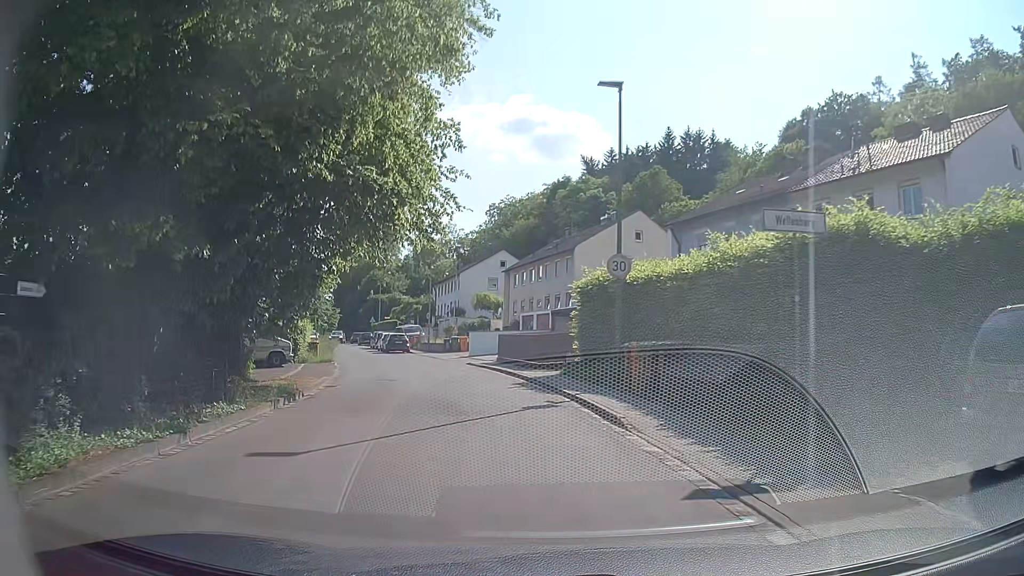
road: tertiary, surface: asphalt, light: Day
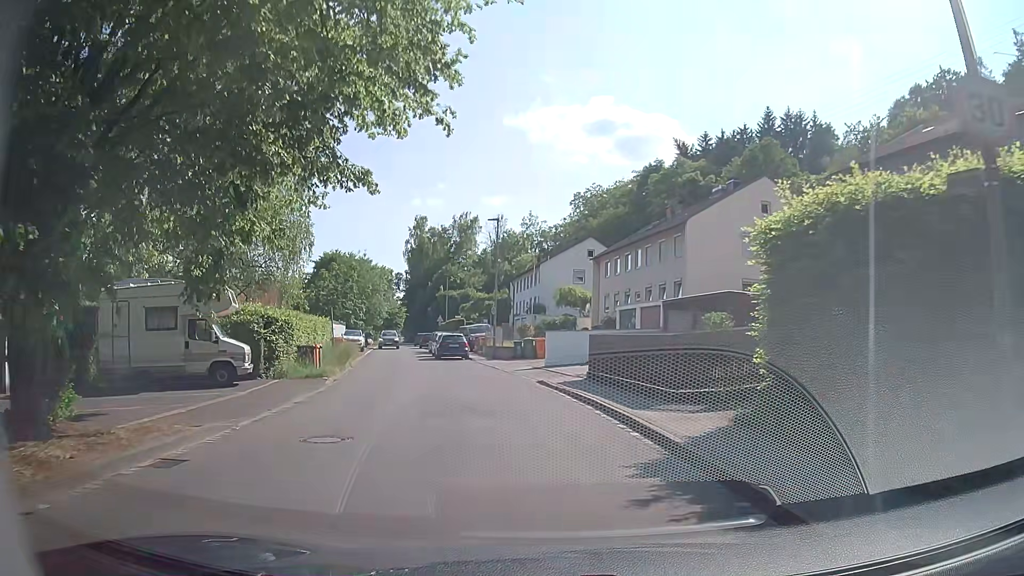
(-0.9, +11.9) m; -8°
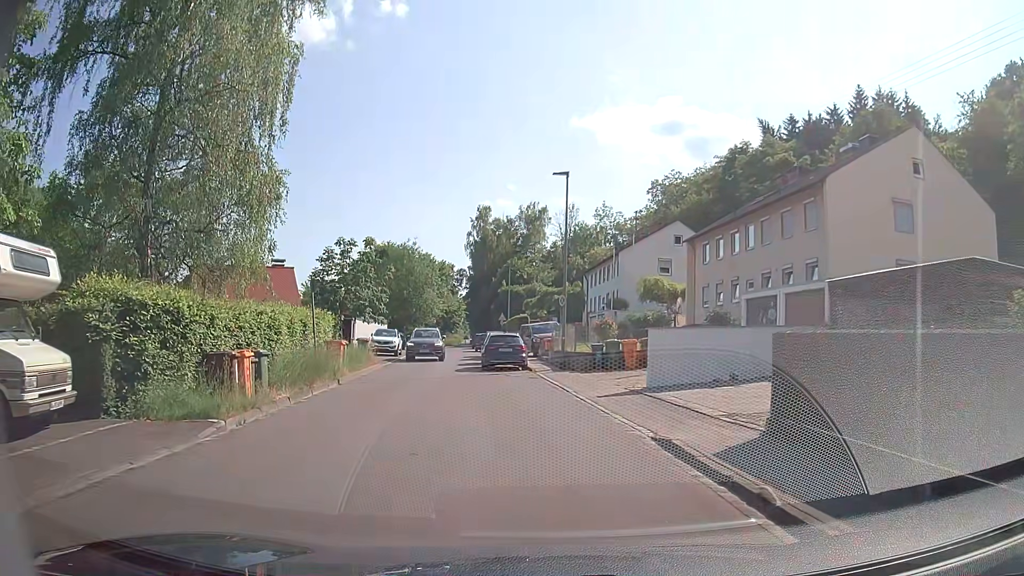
(-0.5, +10.9) m; -7°
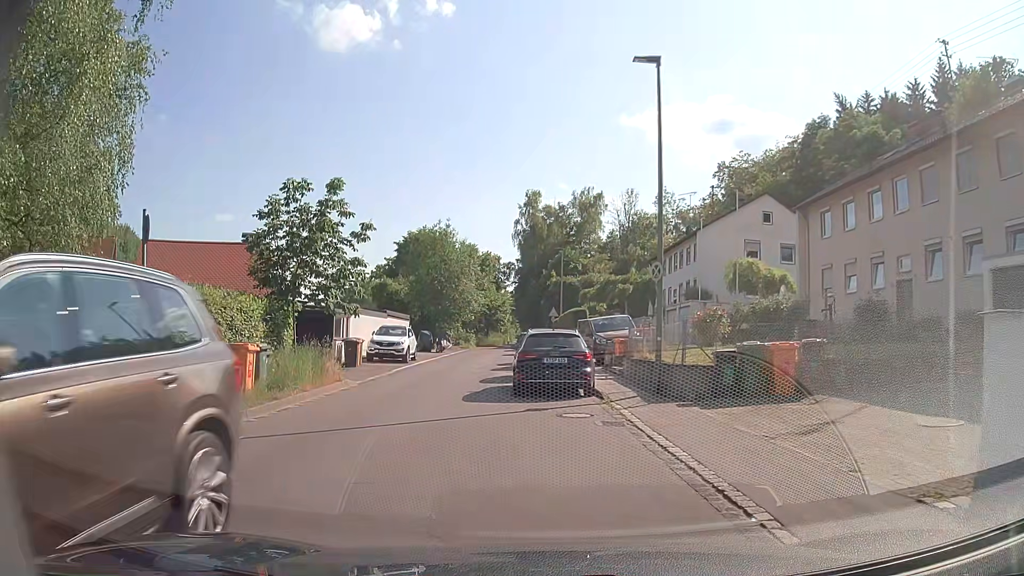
(-0.2, +11.3) m; -2°
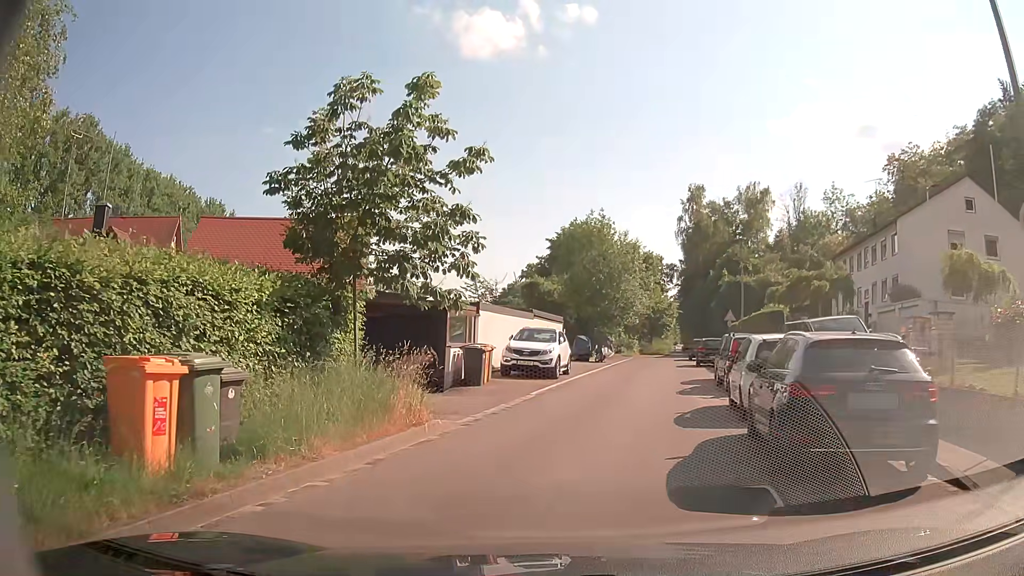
(-1.1, +8.1) m; -15°
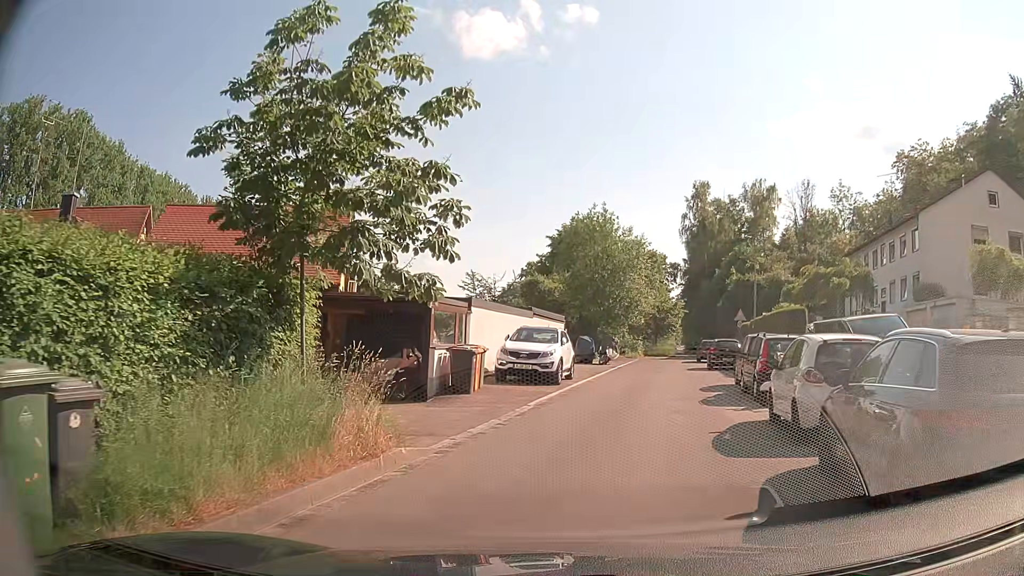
(0.0, +2.7) m; +2°
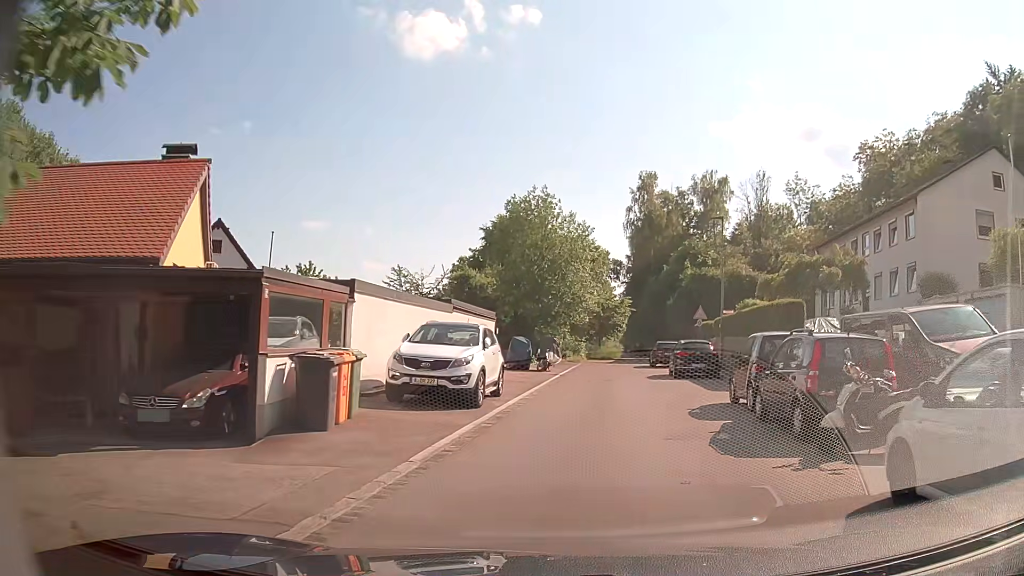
(+0.2, +6.4) m; +6°
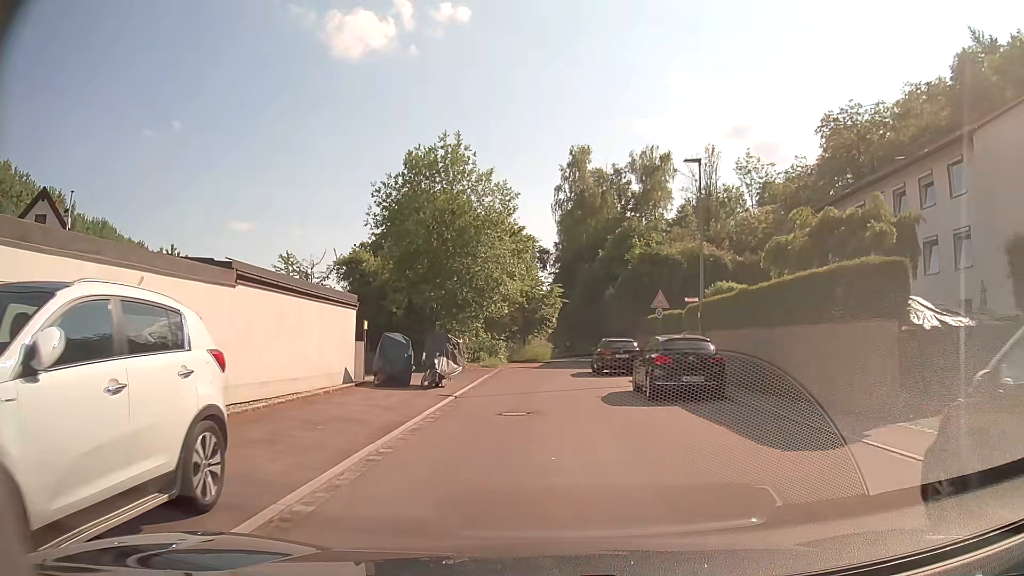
(+0.5, +11.0) m; +5°
